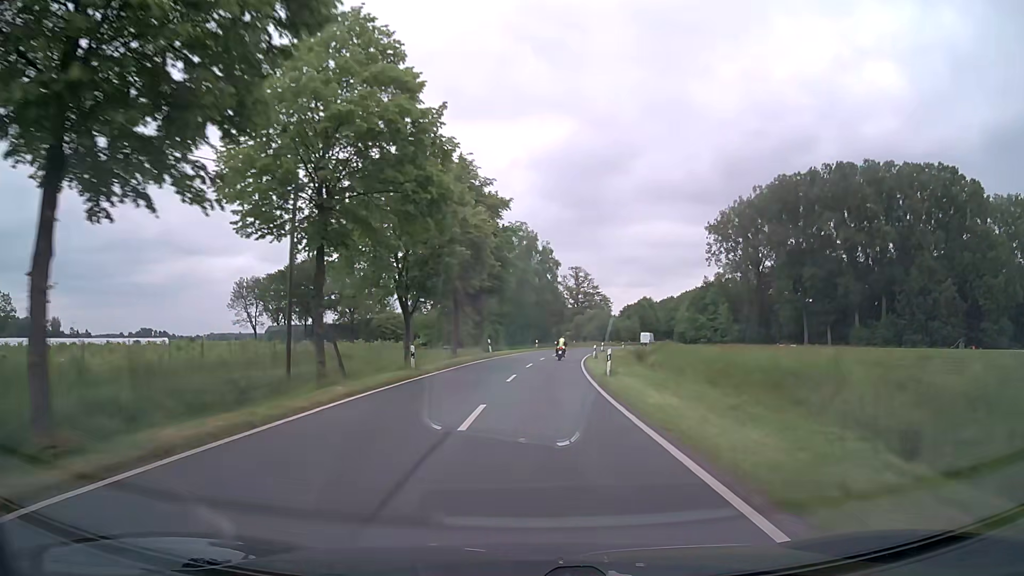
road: secondary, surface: asphalt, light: Day
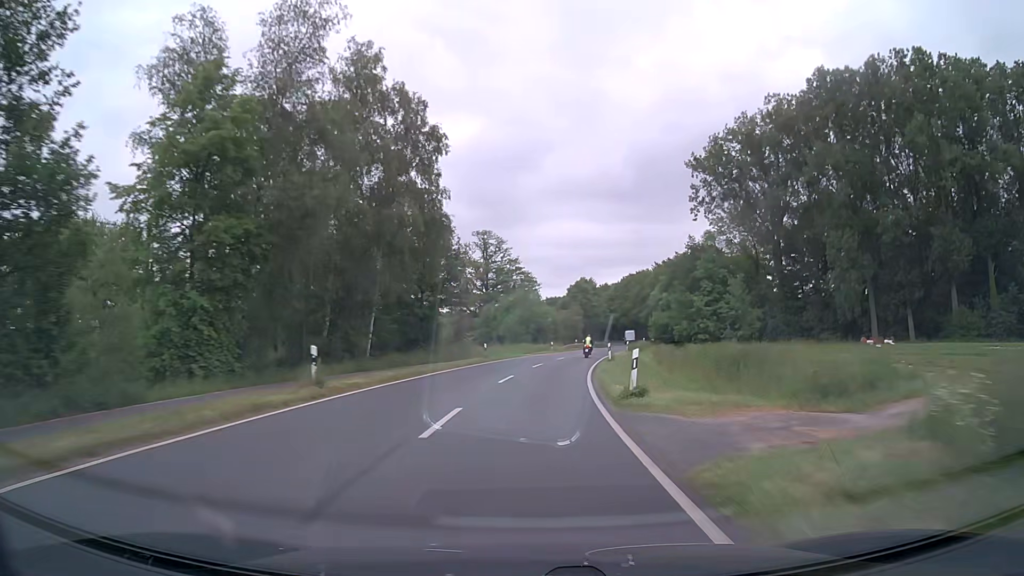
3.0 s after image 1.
(+3.9, +60.8) m; +7°
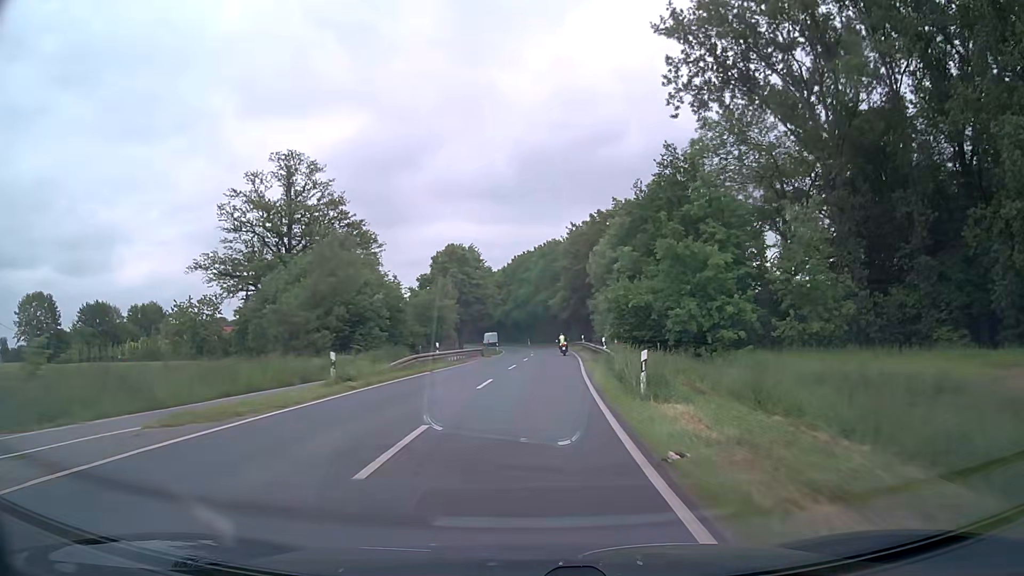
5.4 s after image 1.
(+4.4, +50.4) m; +10°
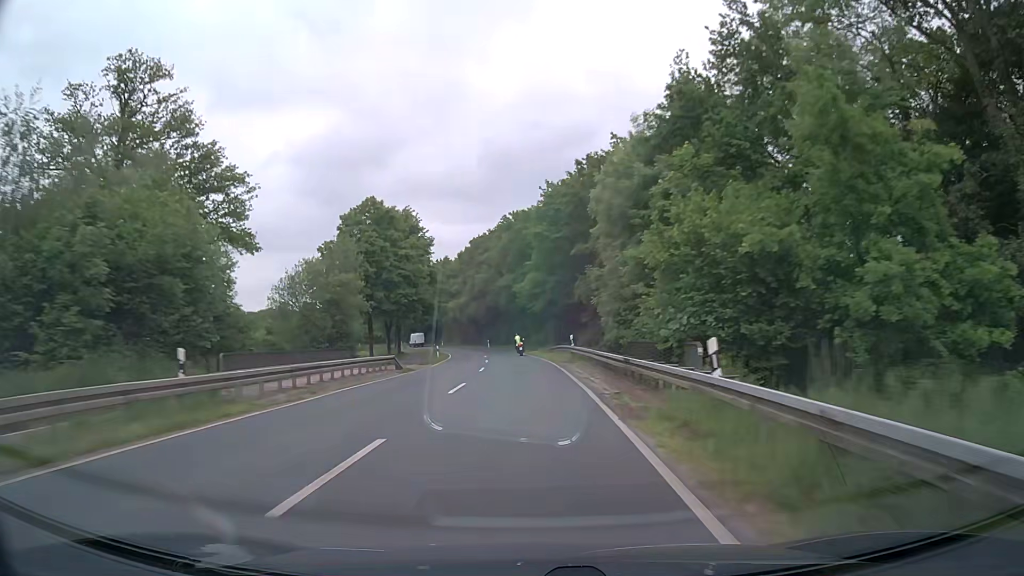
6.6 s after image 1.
(+0.9, +25.4) m; +3°
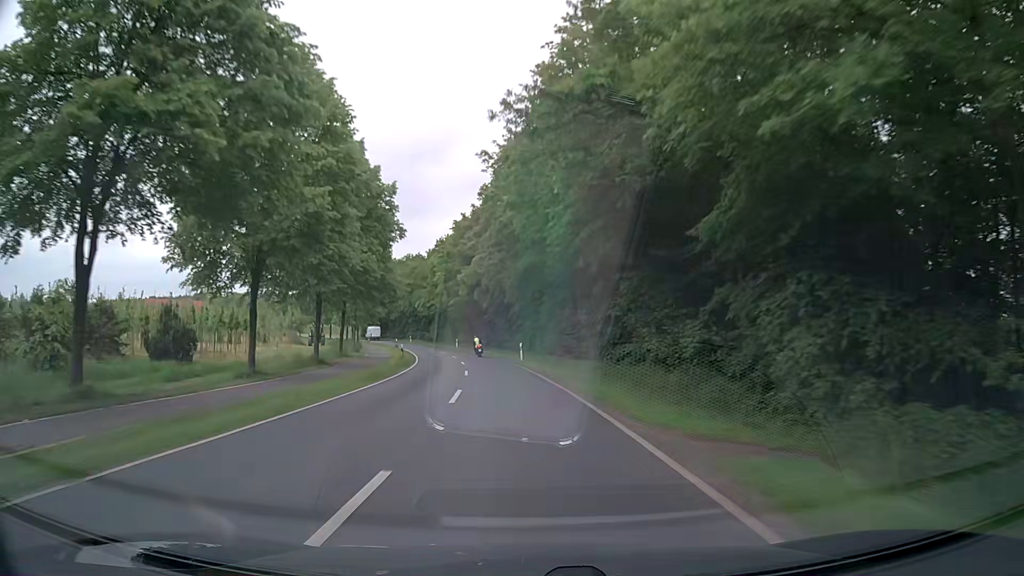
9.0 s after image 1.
(-1.3, +49.9) m; -4°
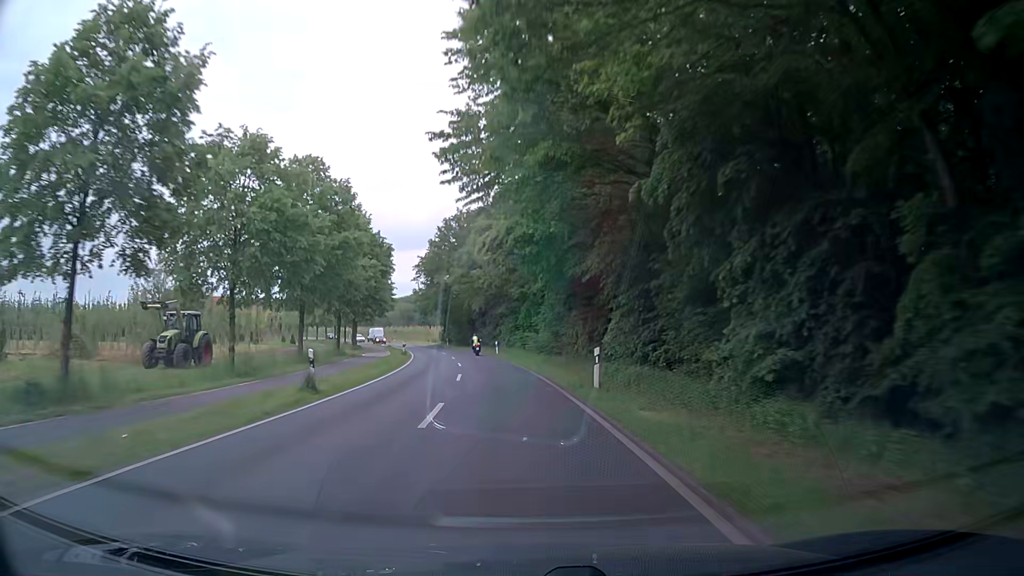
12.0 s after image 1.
(-6.2, +64.2) m; -12°
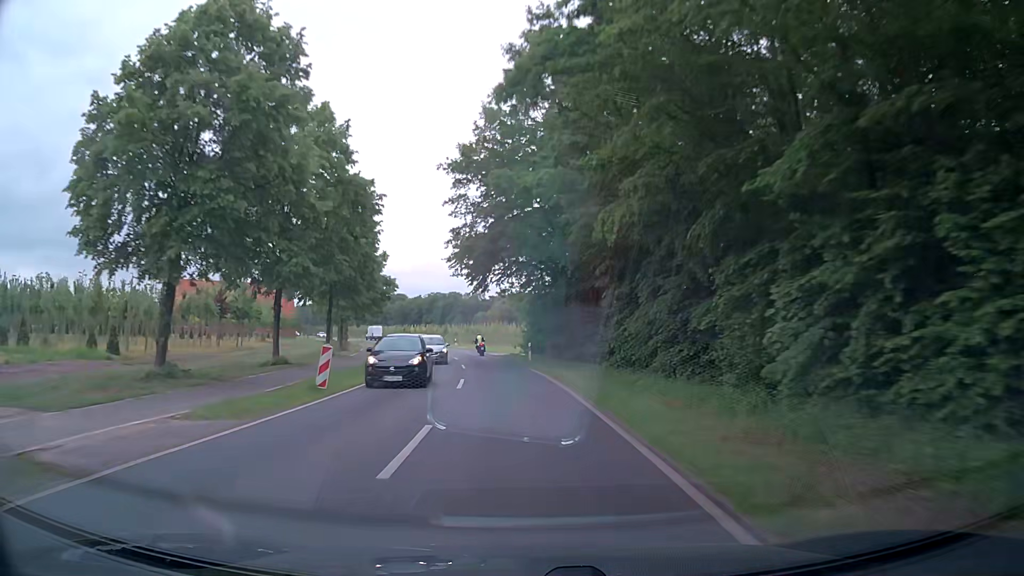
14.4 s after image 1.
(-4.3, +51.6) m; -9°
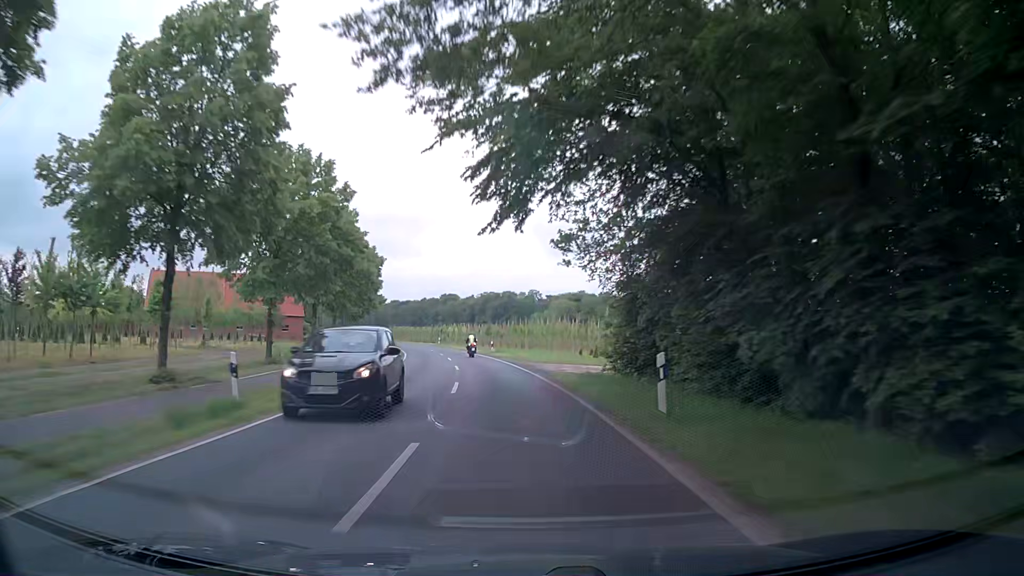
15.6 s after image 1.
(-1.0, +25.7) m; -5°
(0, +10) (-1, +20) (-1, +30) (-3, +40) (-4, +50) (-6, +60) (-8, +69) (-11, +79) (-13, +89) (-17, +98) m
